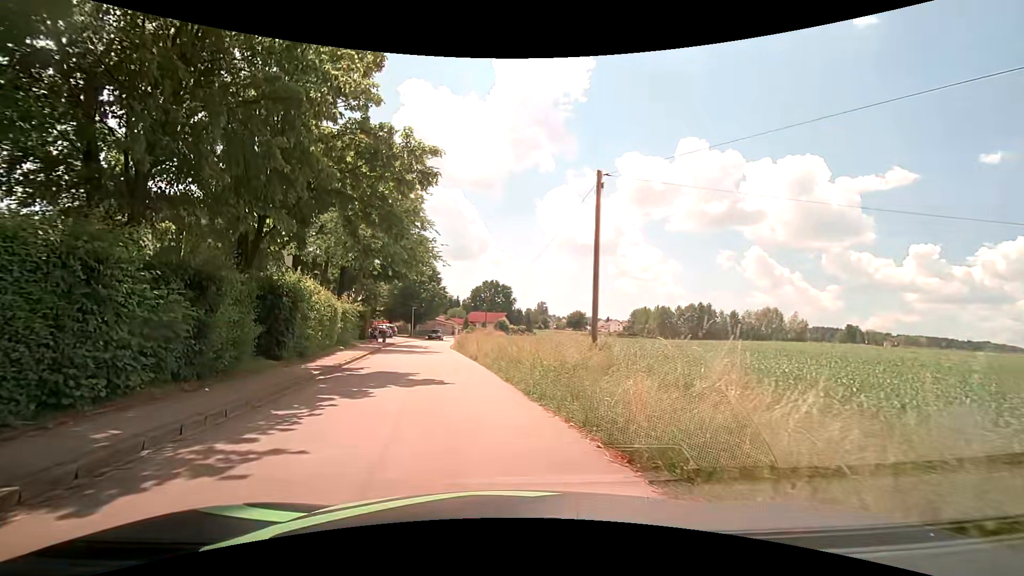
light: Day
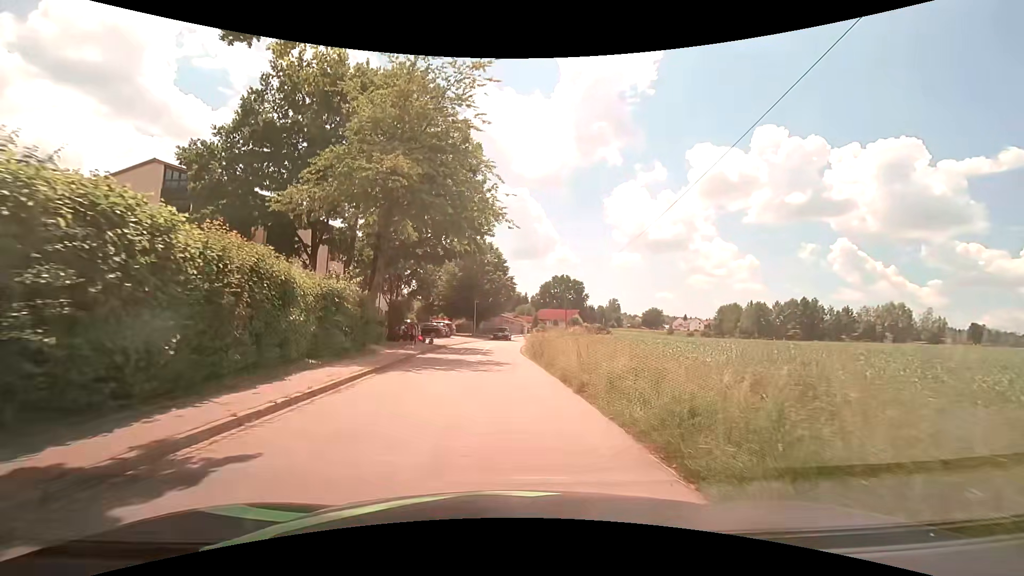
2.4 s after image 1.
(-1.2, +13.5) m; -8°
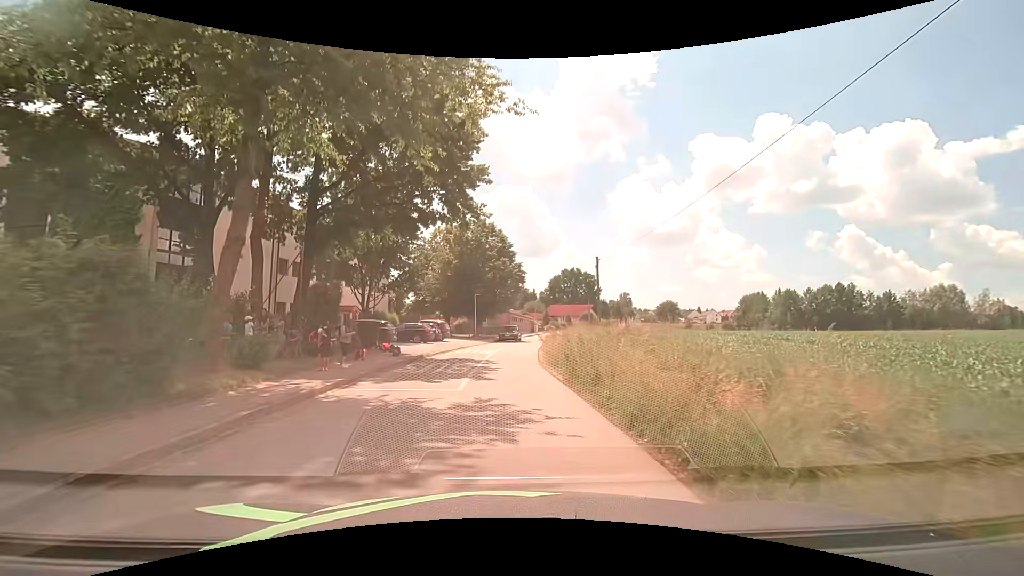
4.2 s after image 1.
(+0.1, +12.6) m; 0°
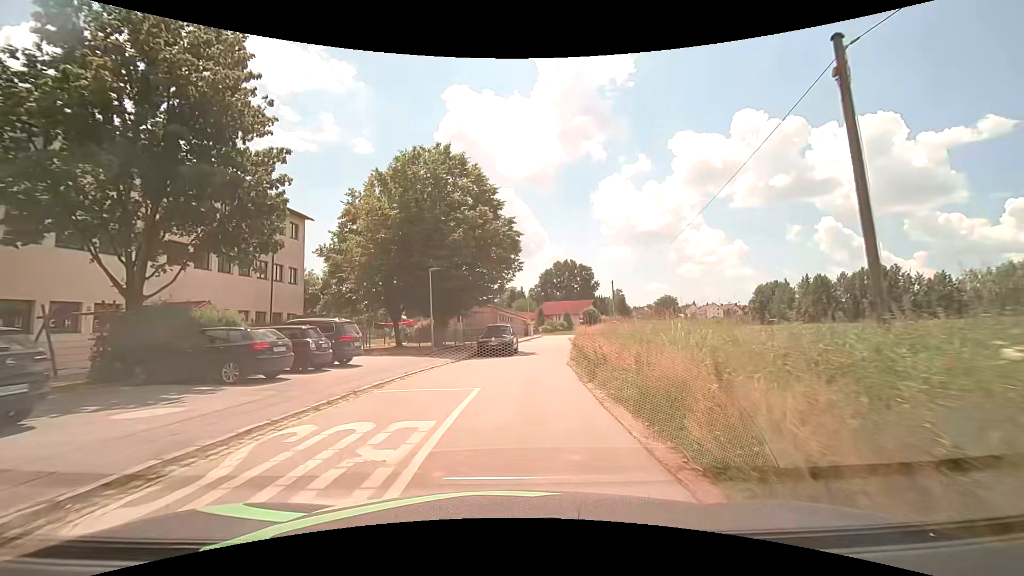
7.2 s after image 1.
(0.0, +23.6) m; +2°
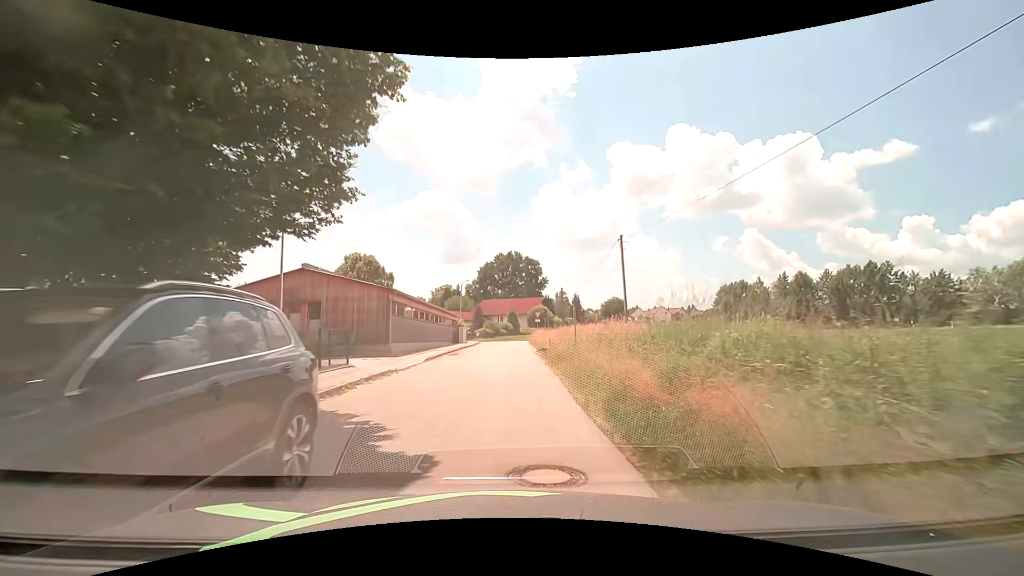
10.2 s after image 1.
(+1.4, +25.4) m; +7°
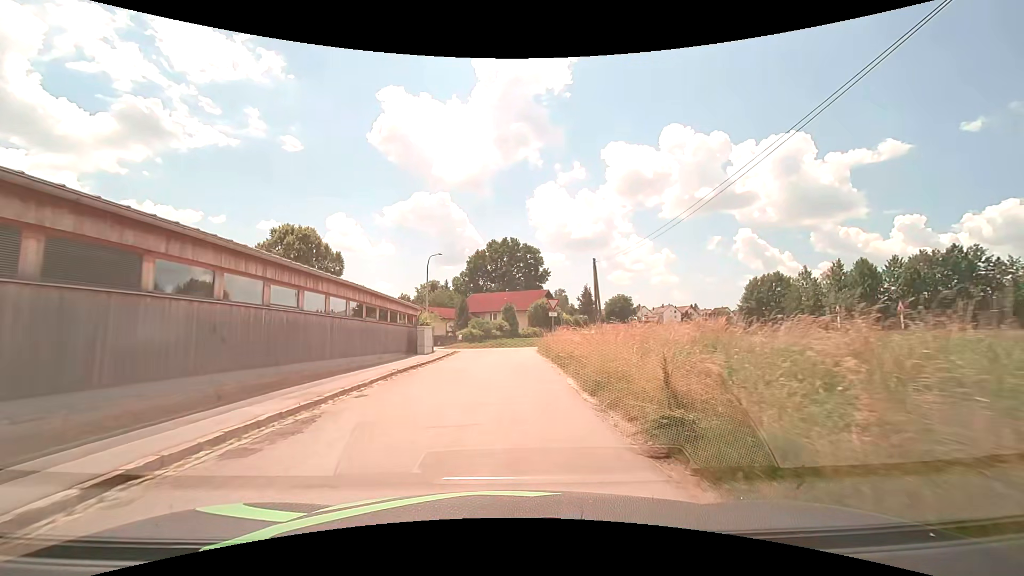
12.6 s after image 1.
(+0.2, +21.7) m; +1°
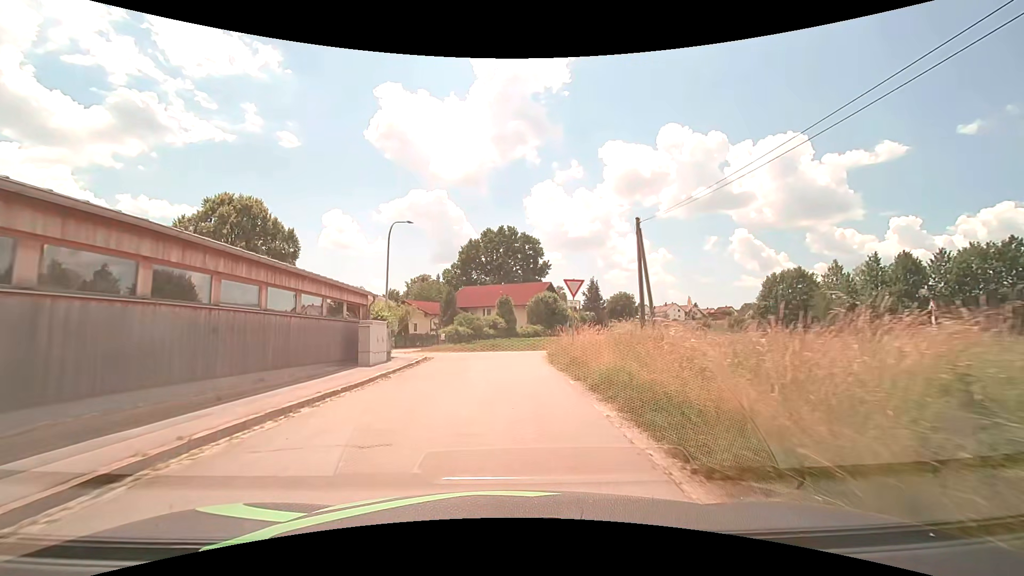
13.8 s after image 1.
(+0.1, +10.9) m; +1°
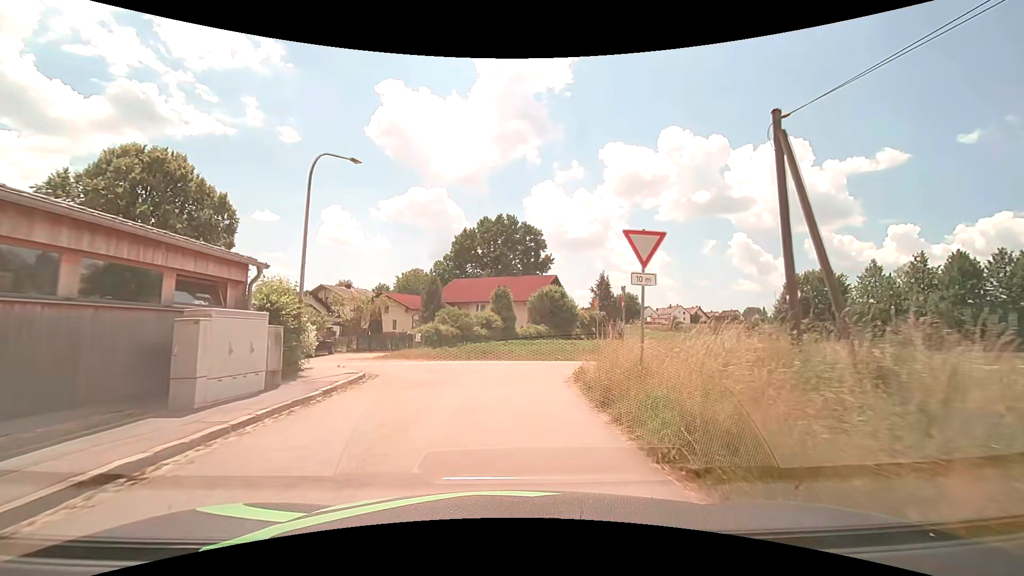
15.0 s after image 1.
(0.0, +10.1) m; 0°
